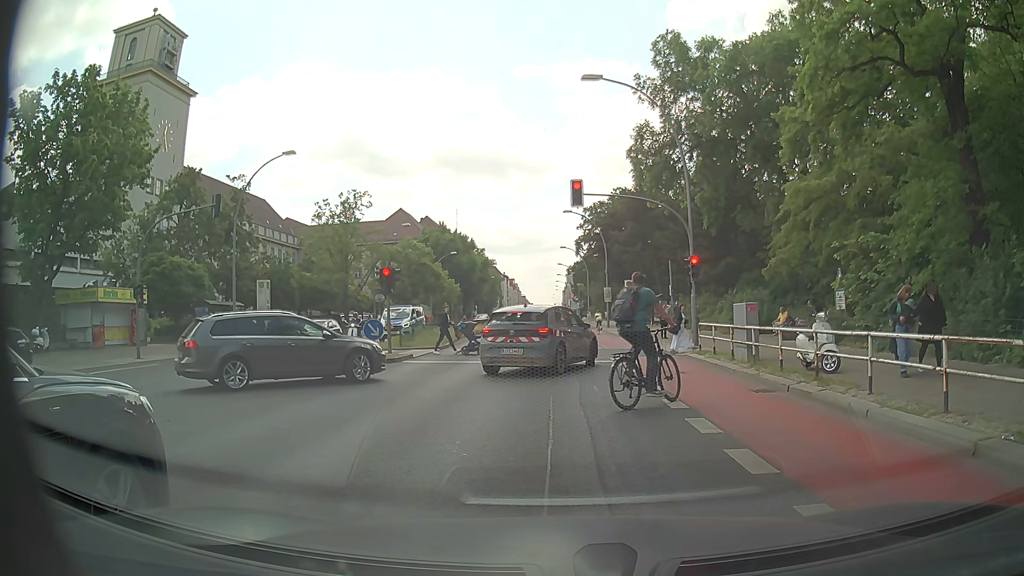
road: primary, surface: asphalt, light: Day
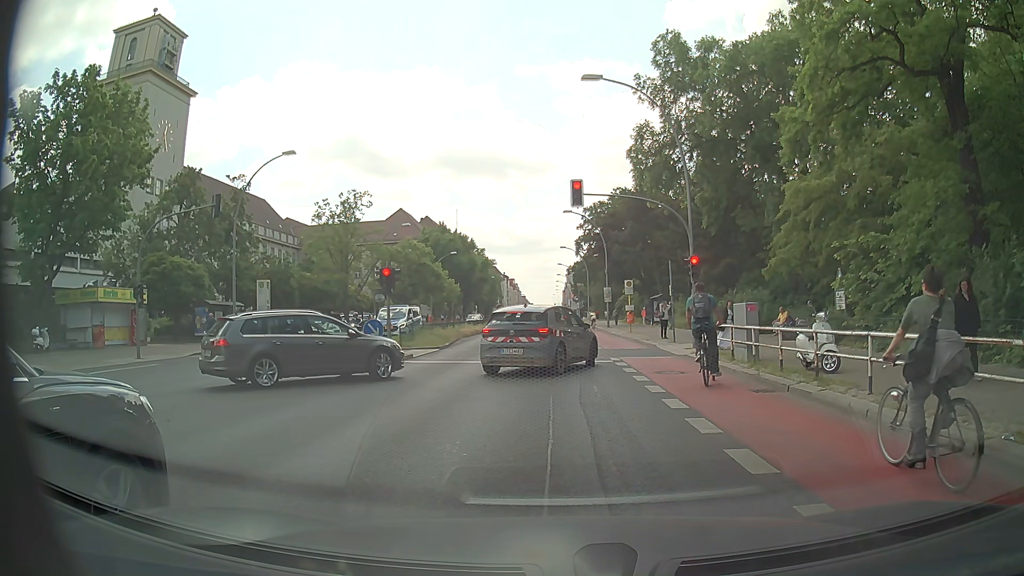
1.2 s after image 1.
(0.0, 0.0) m; 0°
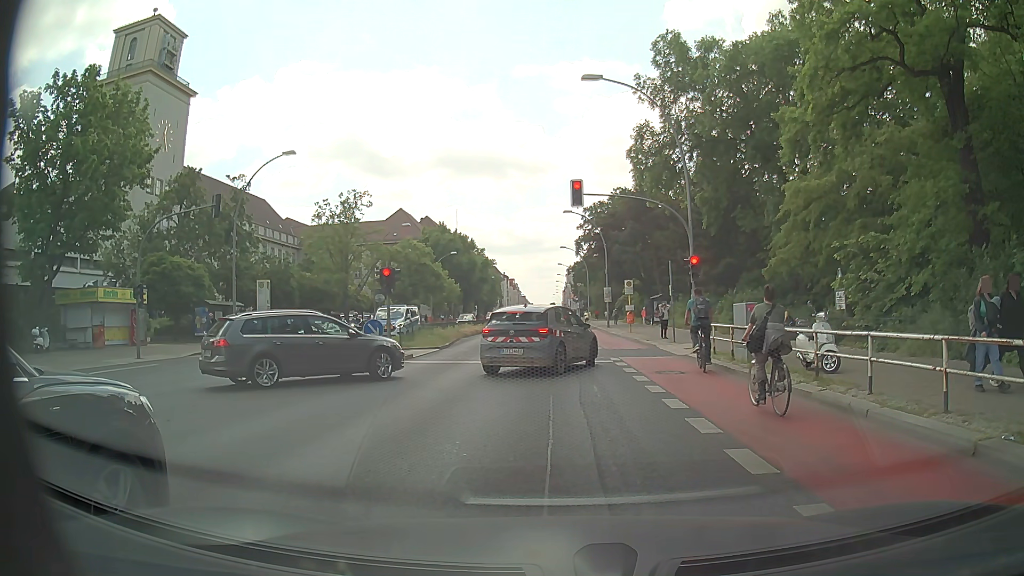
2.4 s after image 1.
(0.0, 0.0) m; 0°
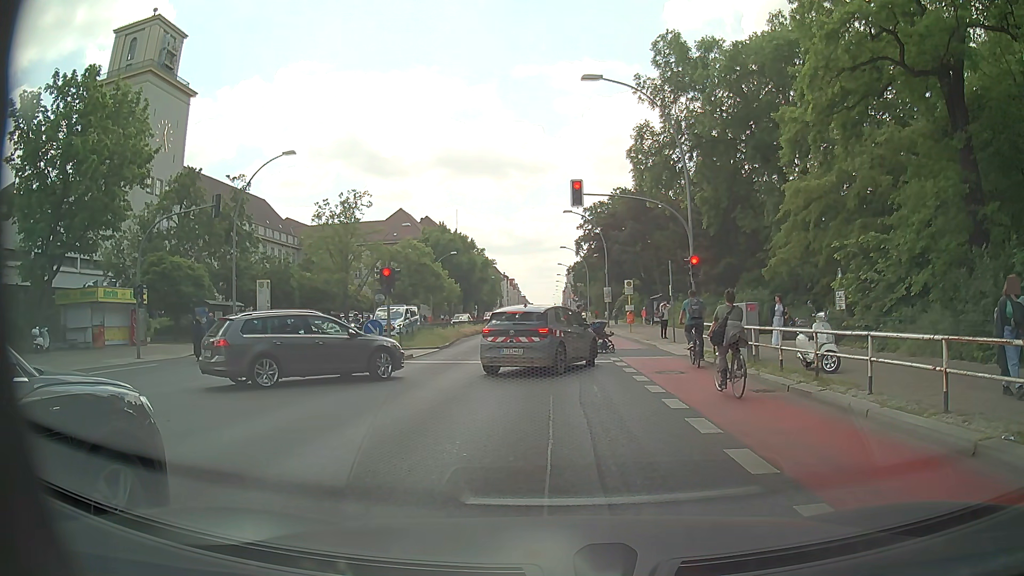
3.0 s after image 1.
(0.0, 0.0) m; 0°
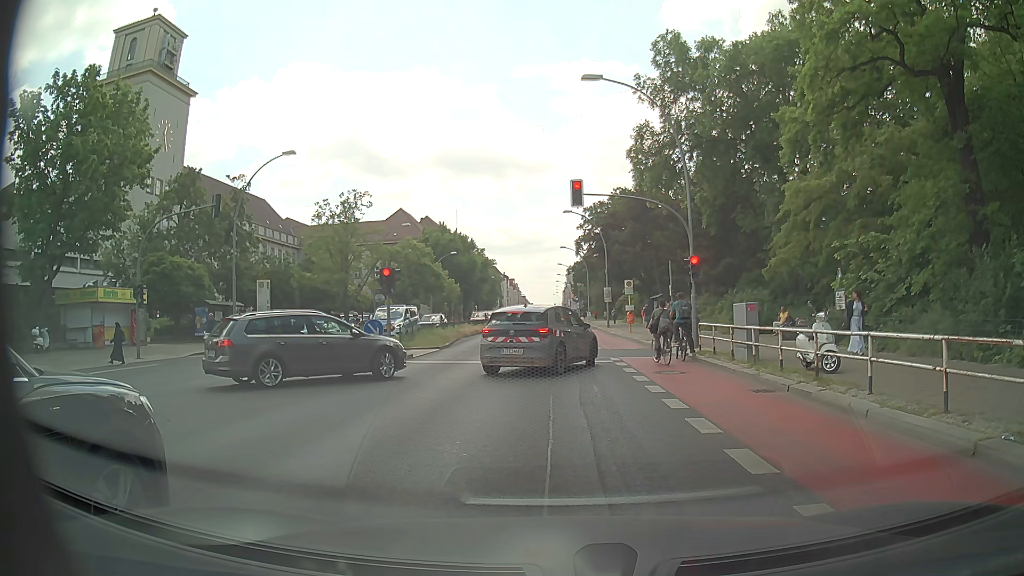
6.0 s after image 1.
(0.0, 0.0) m; 0°
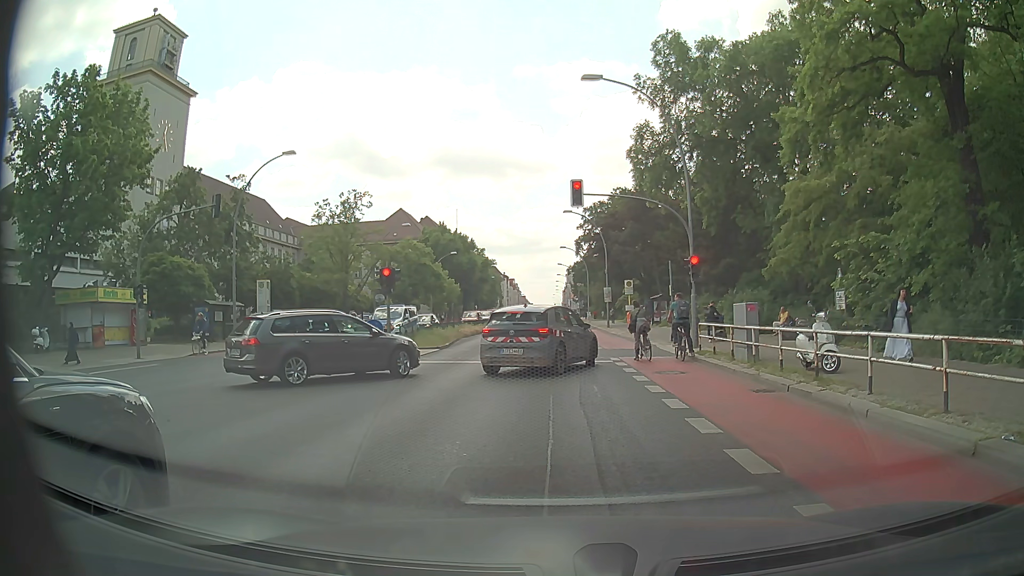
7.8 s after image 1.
(0.0, 0.0) m; 0°
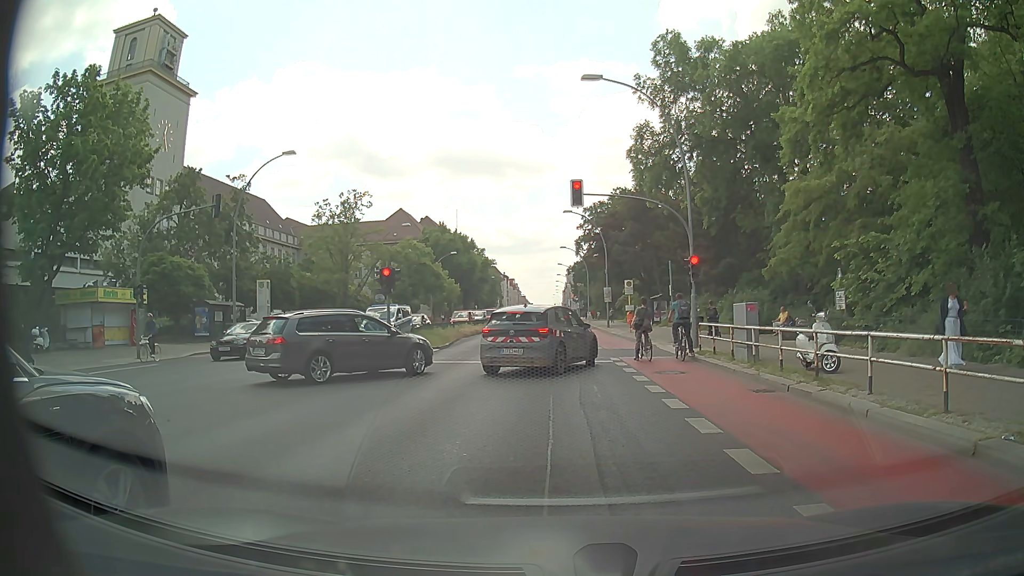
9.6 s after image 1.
(0.0, 0.0) m; 0°
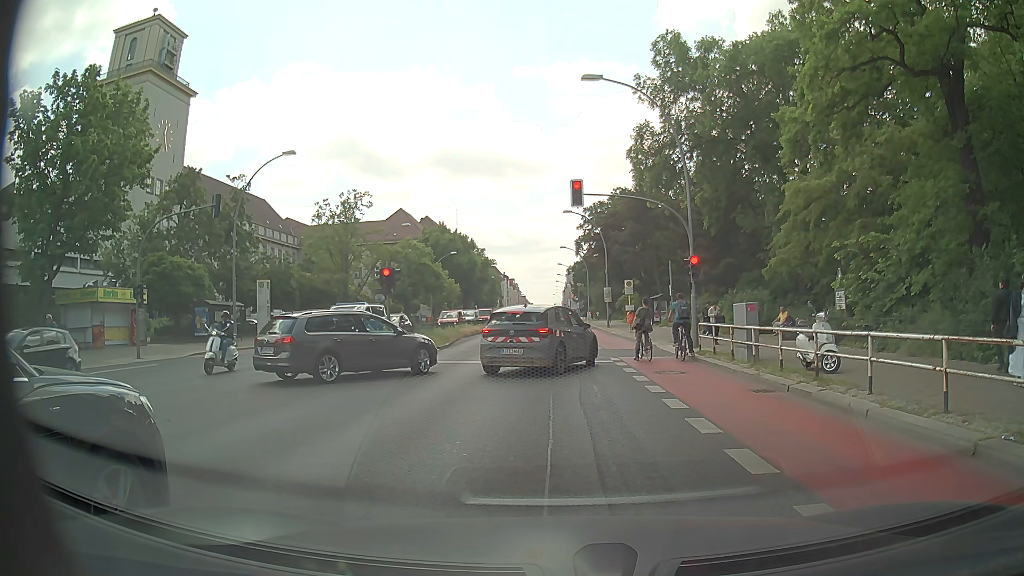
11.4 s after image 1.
(0.0, 0.0) m; 0°
